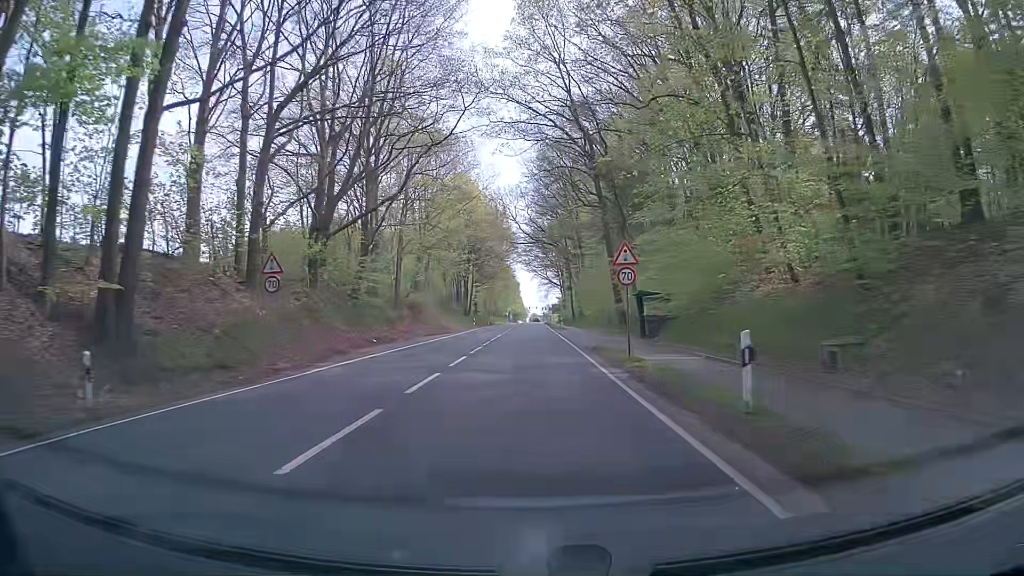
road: primary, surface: asphalt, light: Day
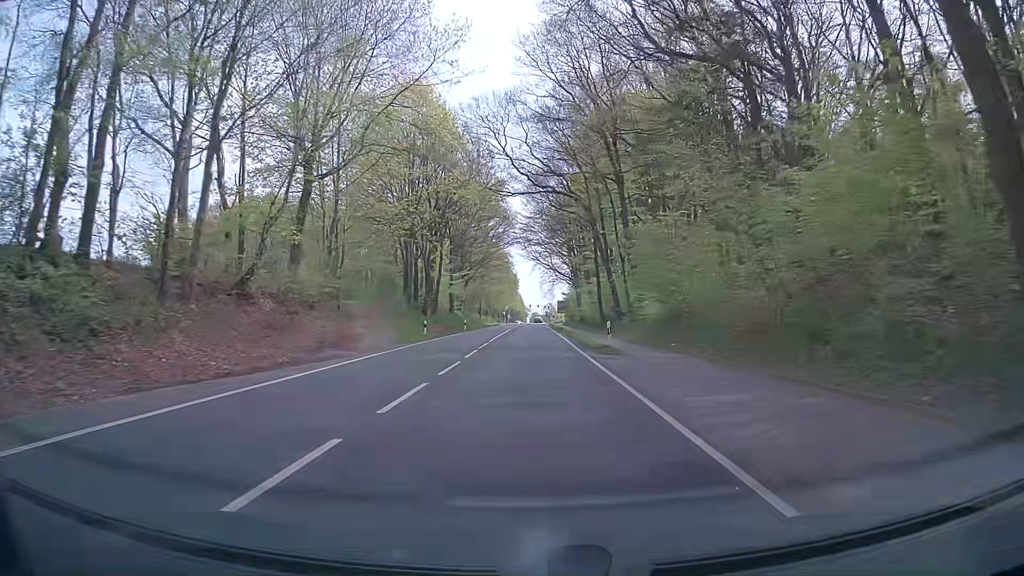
(0.0, +38.9) m; +1°
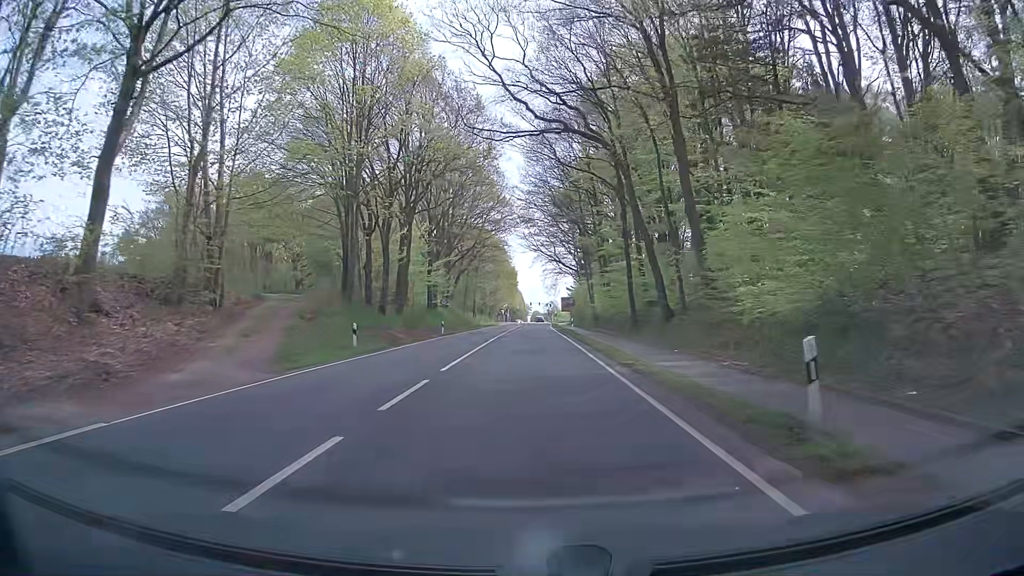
(-0.1, +18.0) m; -1°
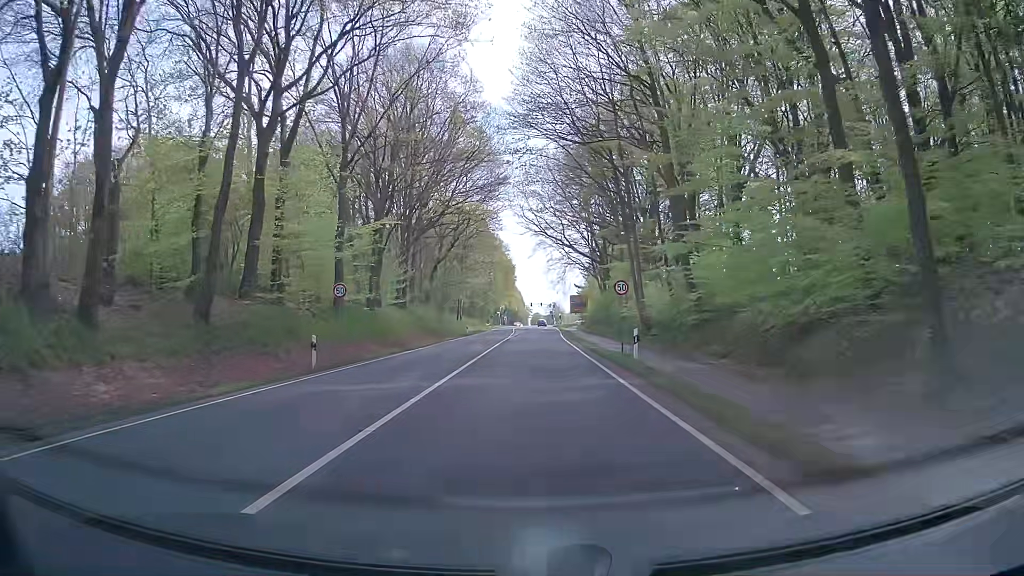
(+0.2, +31.4) m; +1°
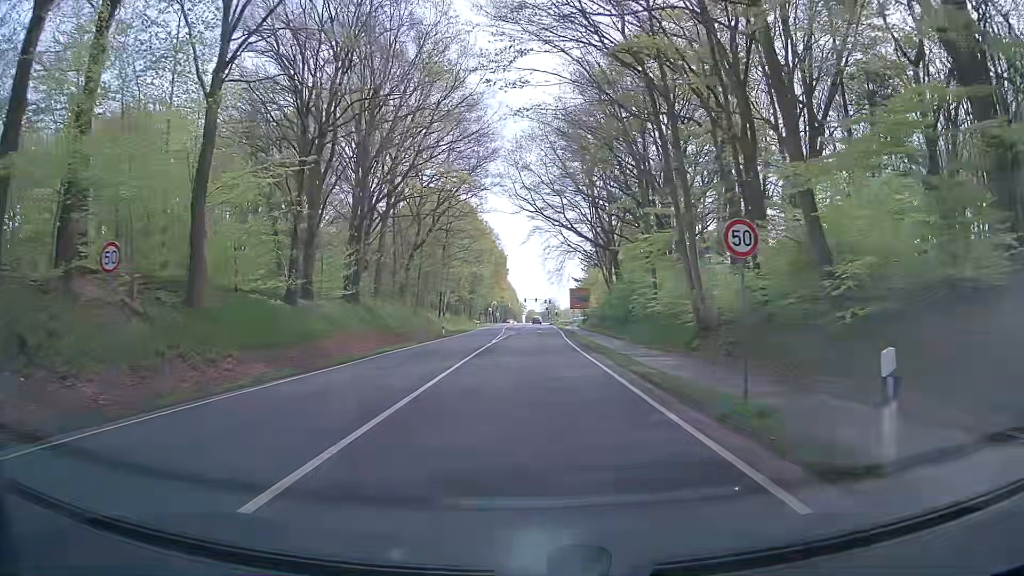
(-0.1, +15.2) m; 0°
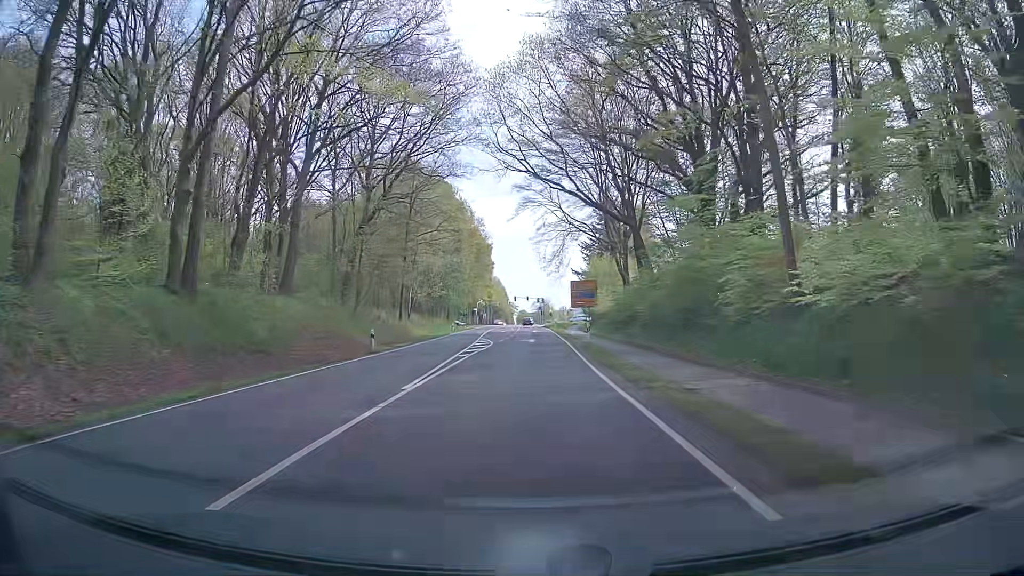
(+0.1, +22.5) m; +1°
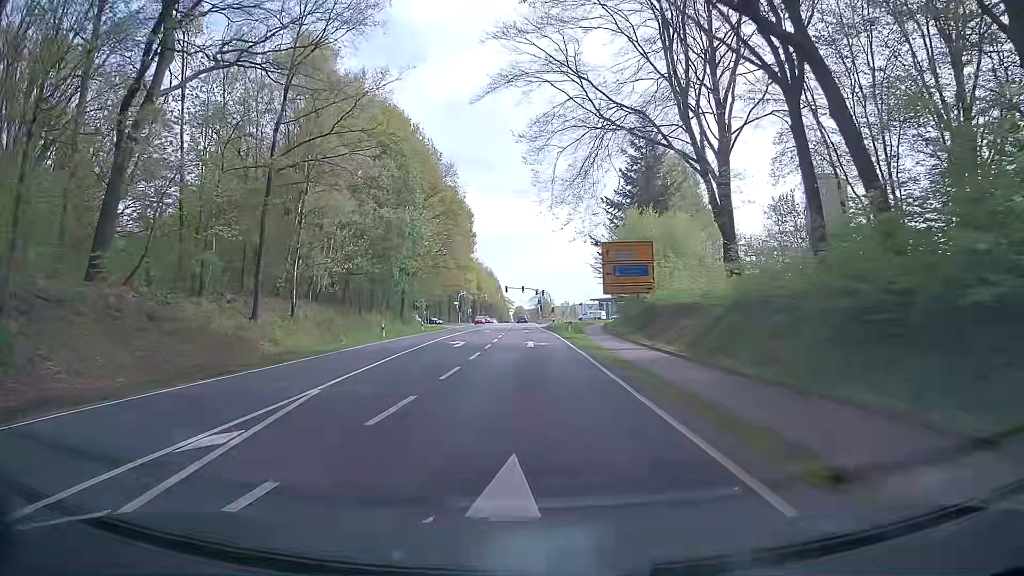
(+0.1, +37.7) m; 0°
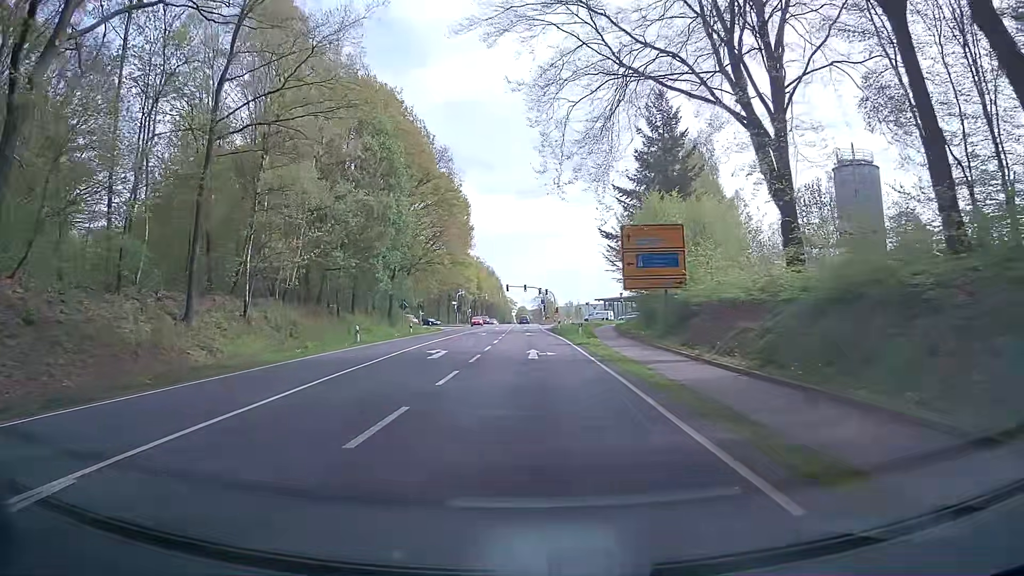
(0.0, +7.6) m; 0°
(0, +10) (0, +20) (0, +30) (0, +40) (0, +50) (0, +60) (0, +70) (-1, +80) (-1, +90) (-1, +100) m
